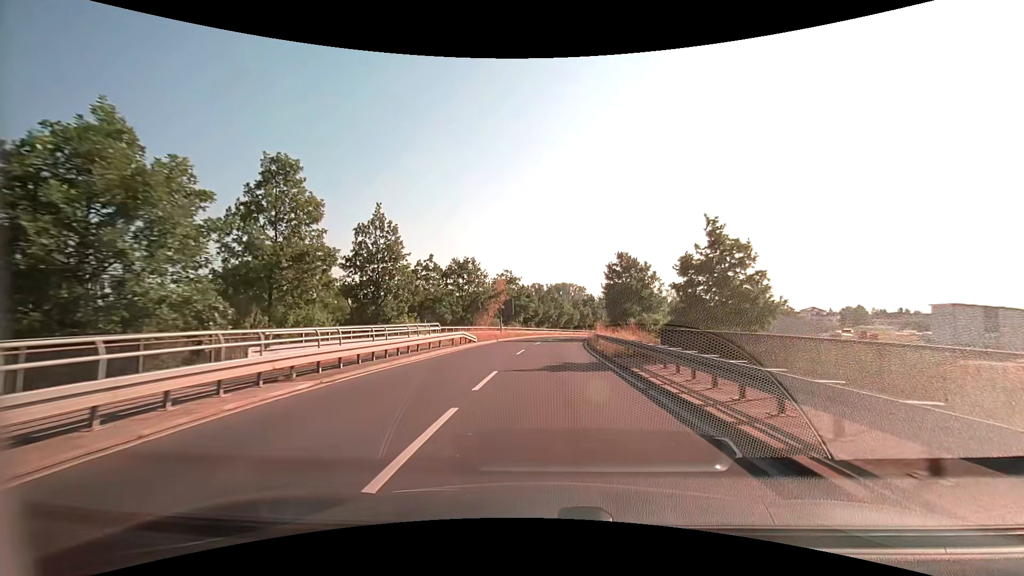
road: tertiary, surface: asphalt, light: Day
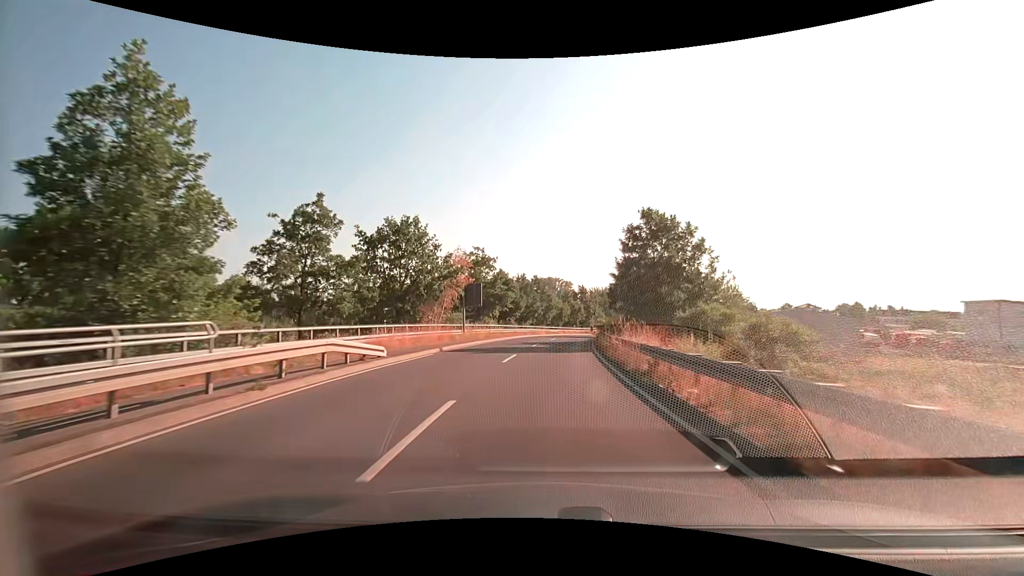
(+0.2, +17.7) m; +2°
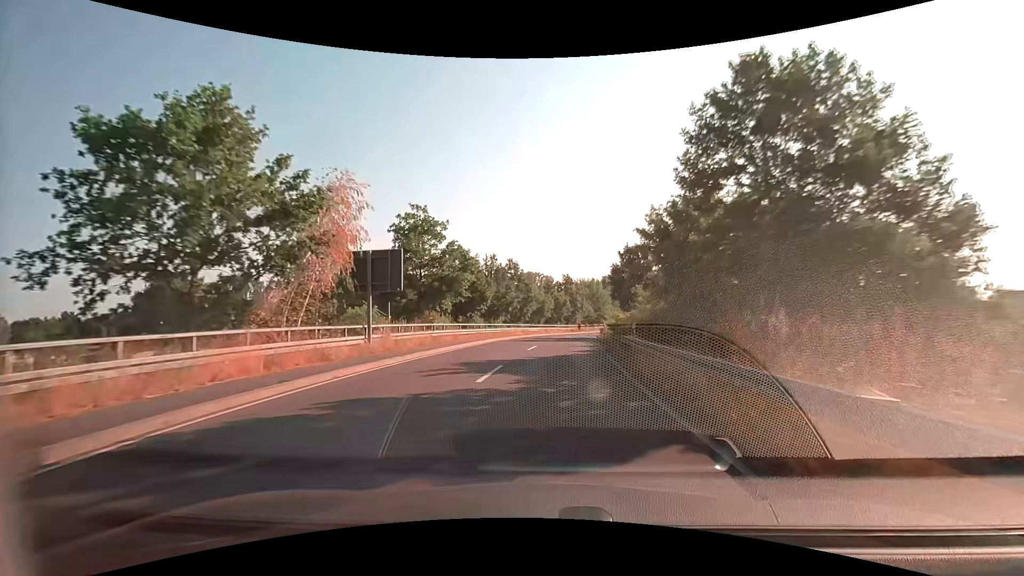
(+0.4, +17.7) m; +2°
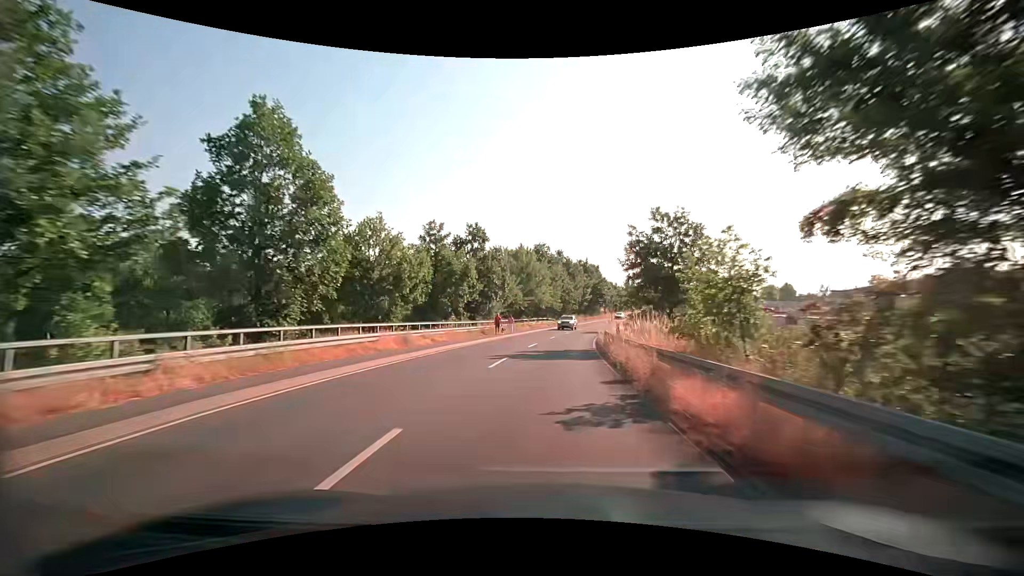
(+3.2, +44.5) m; +8°
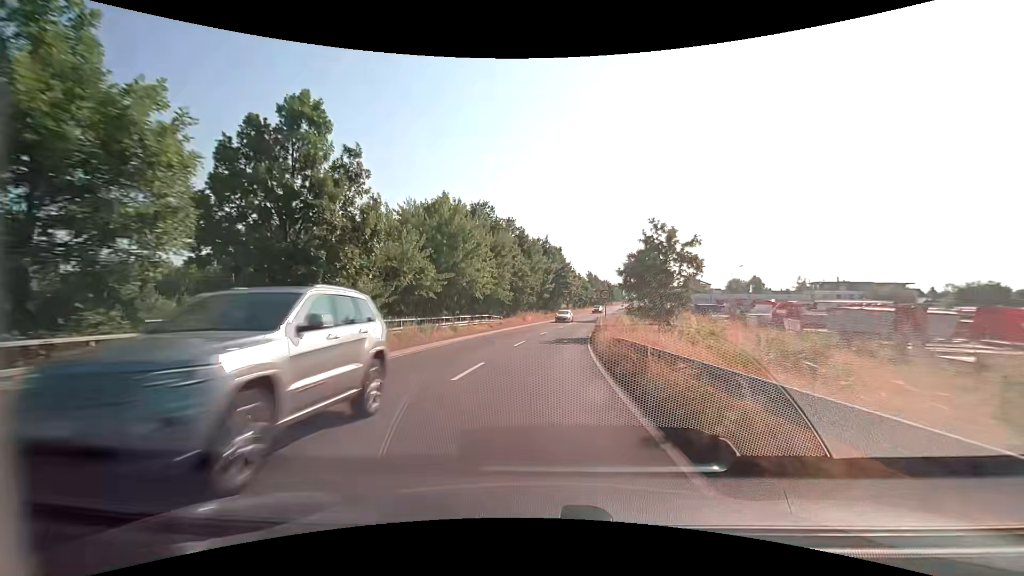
(+1.8, +27.4) m; +6°
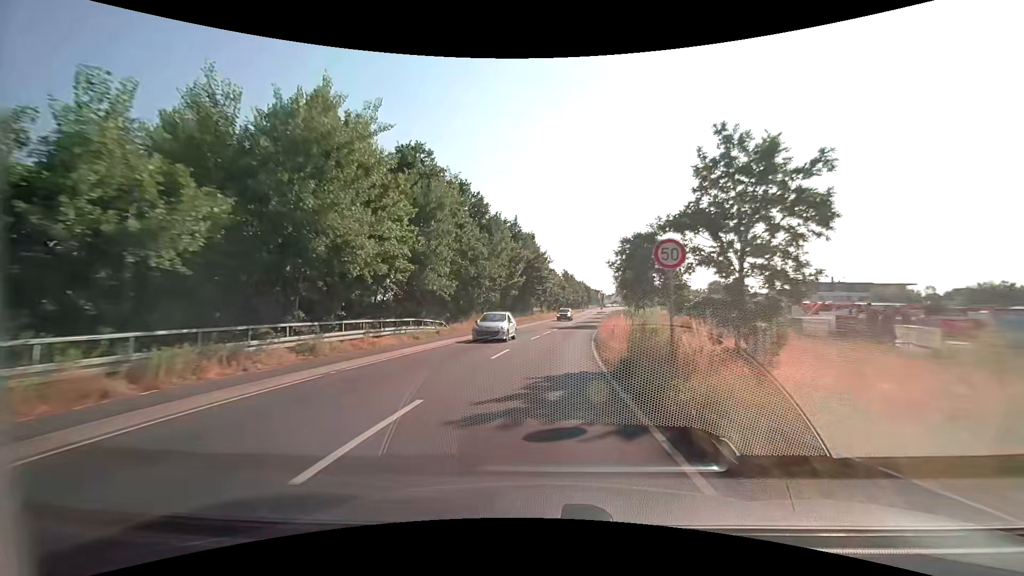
(+0.6, +18.7) m; +3°
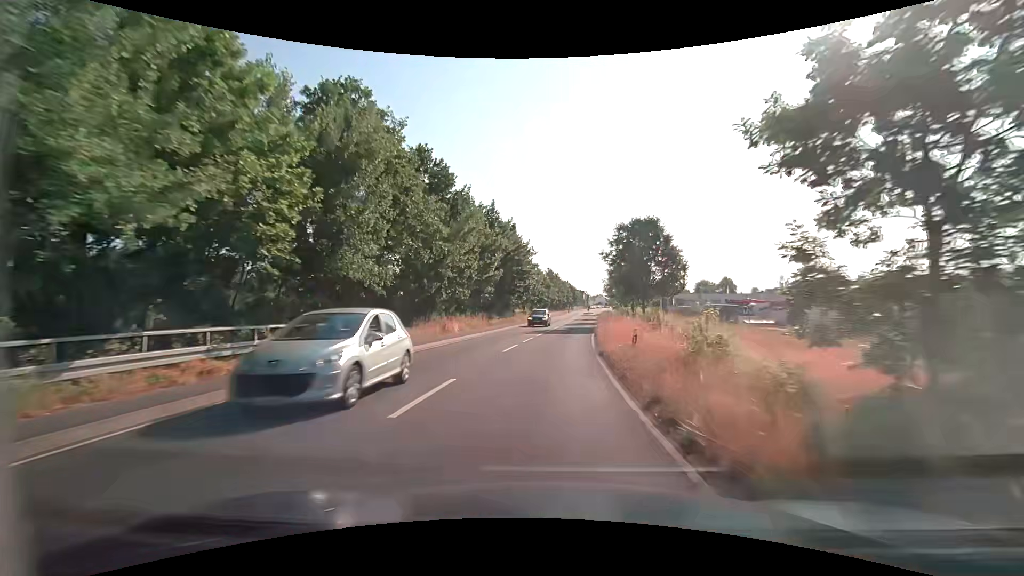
(+0.1, +9.4) m; +2°
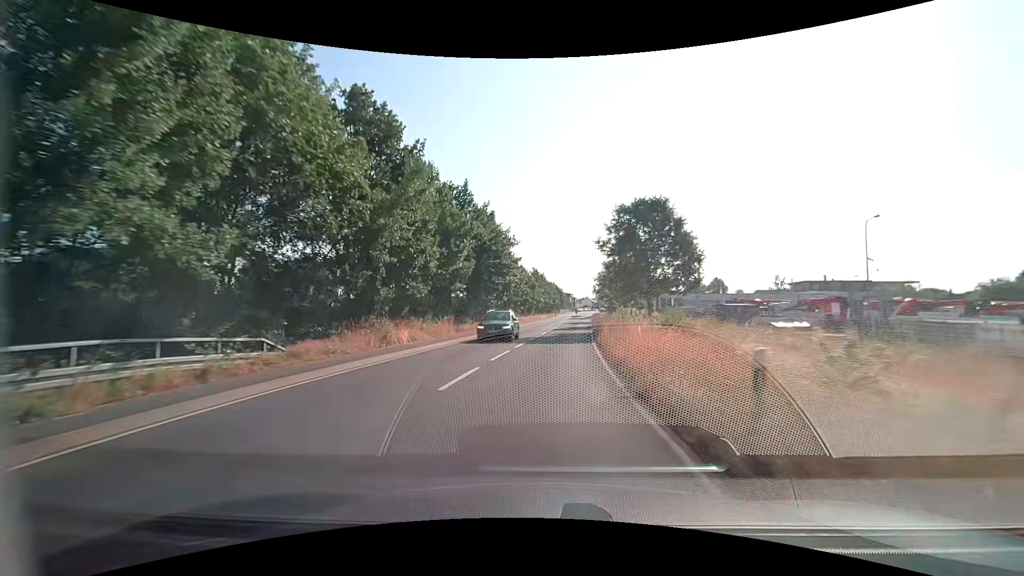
(+0.1, +9.4) m; +2°
(0, +10) (0, +20) (+1, +30) (+2, +40) (+3, +50) (+4, +60) (+5, +70) (+6, +80) (+7, +90) (+8, +100) m
